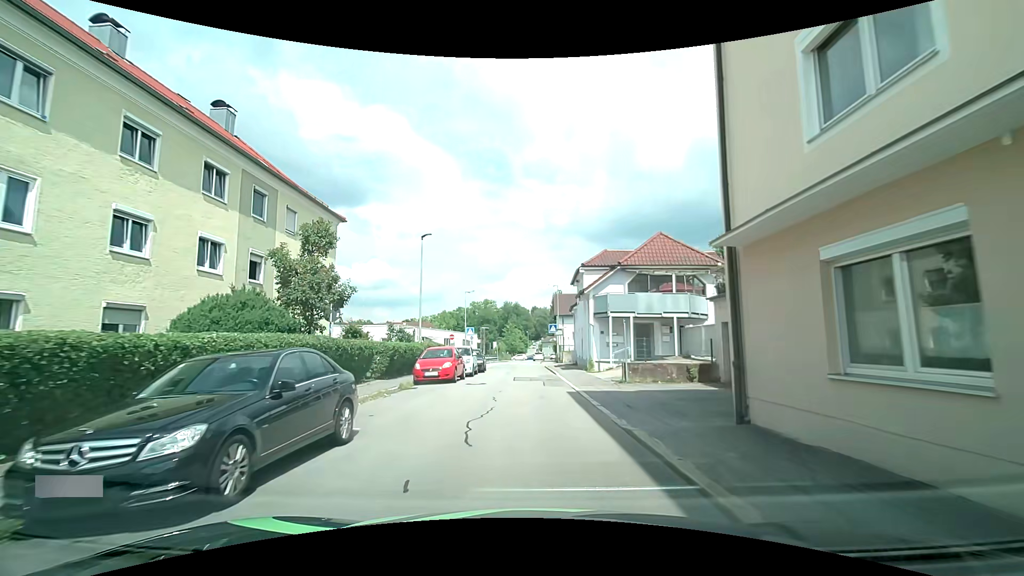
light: Day
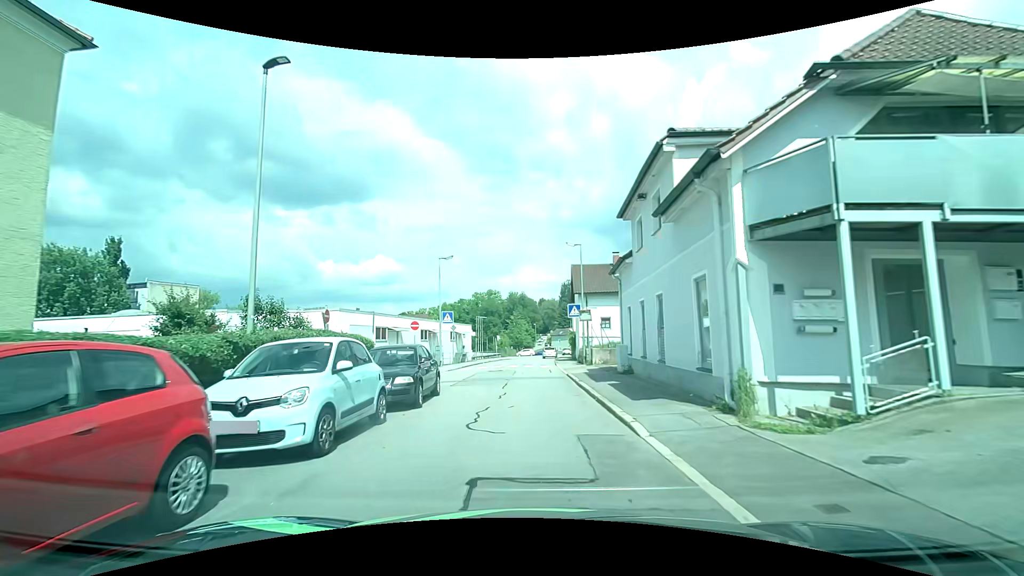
(-0.2, +18.4) m; -1°
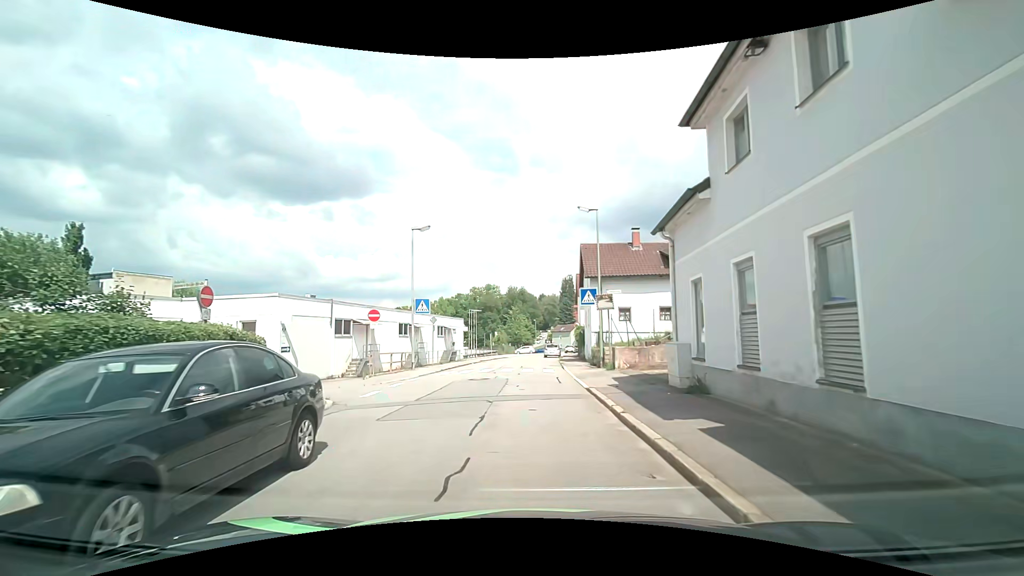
(0.0, +8.0) m; 0°
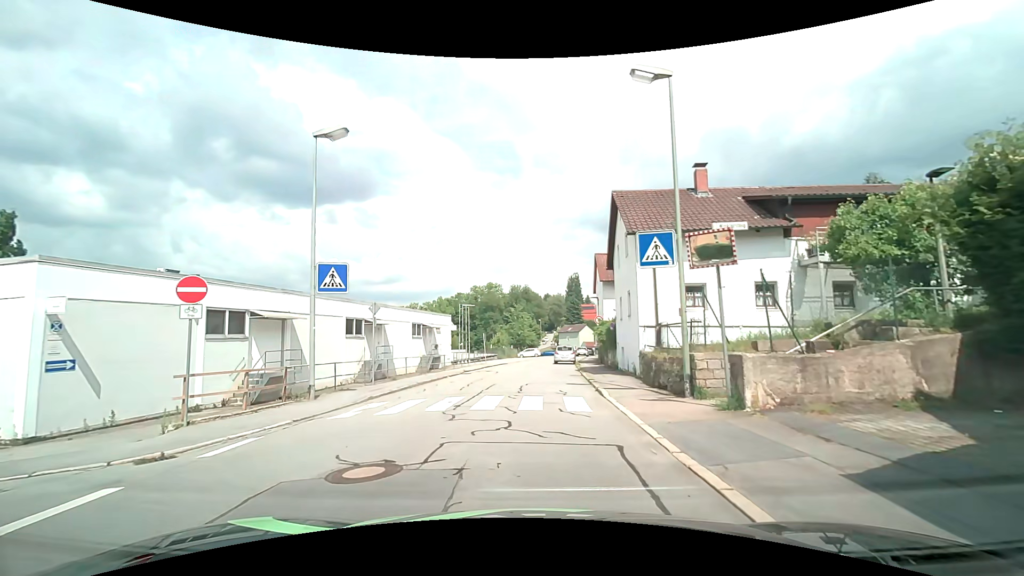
(-0.2, +12.6) m; -1°
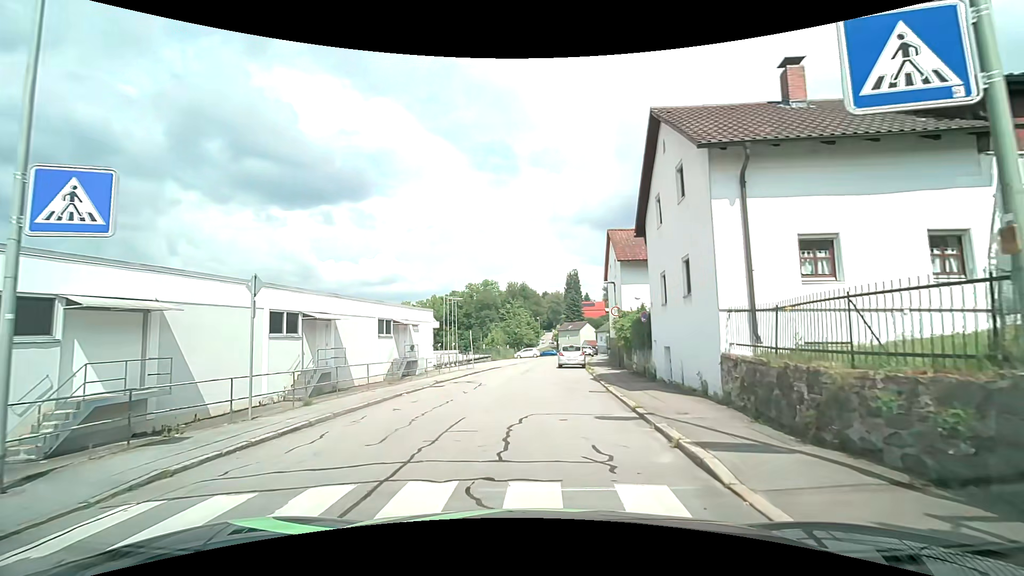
(0.0, +8.3) m; 0°
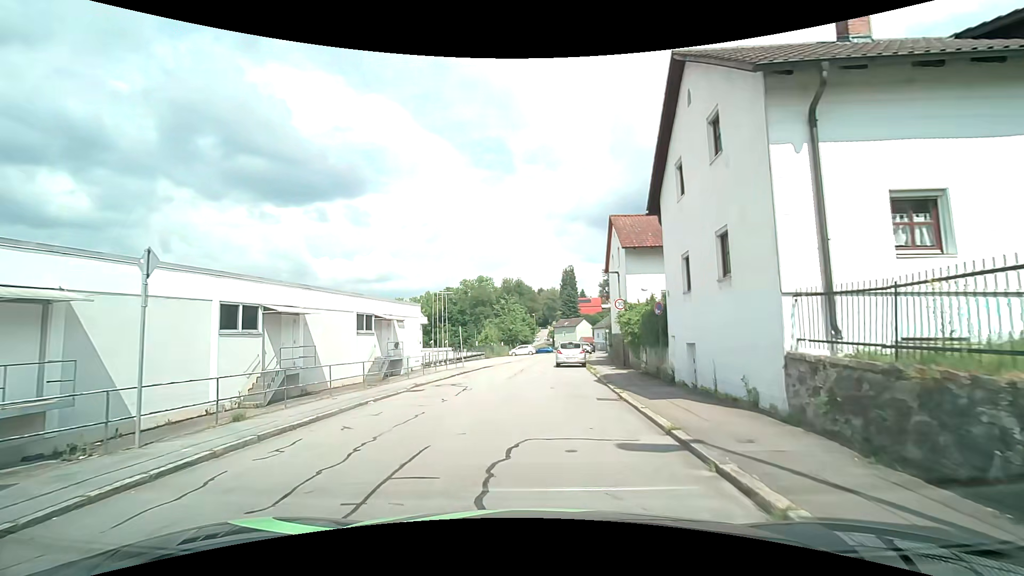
(0.0, +2.9) m; 0°
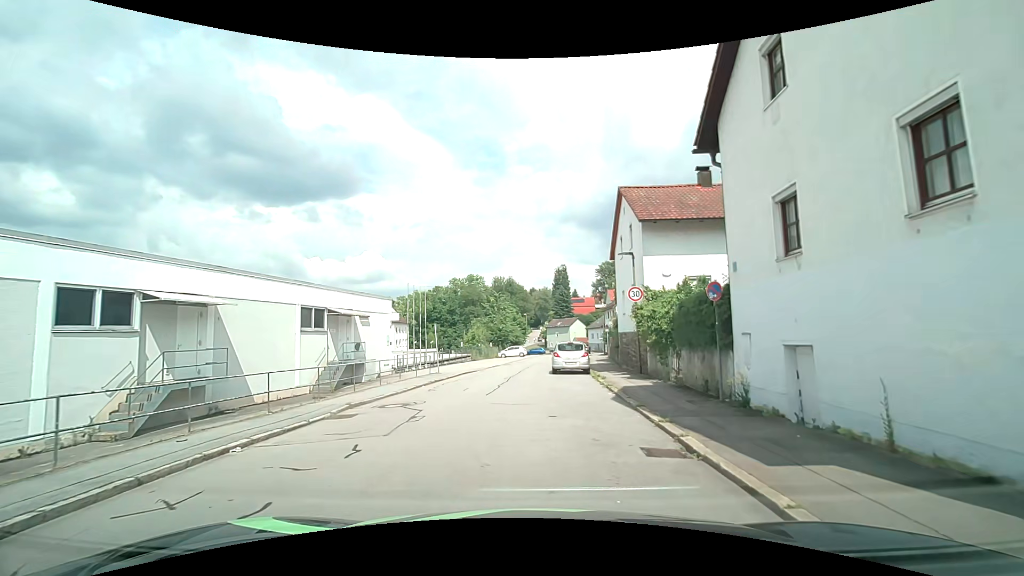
(+0.1, +5.7) m; +1°
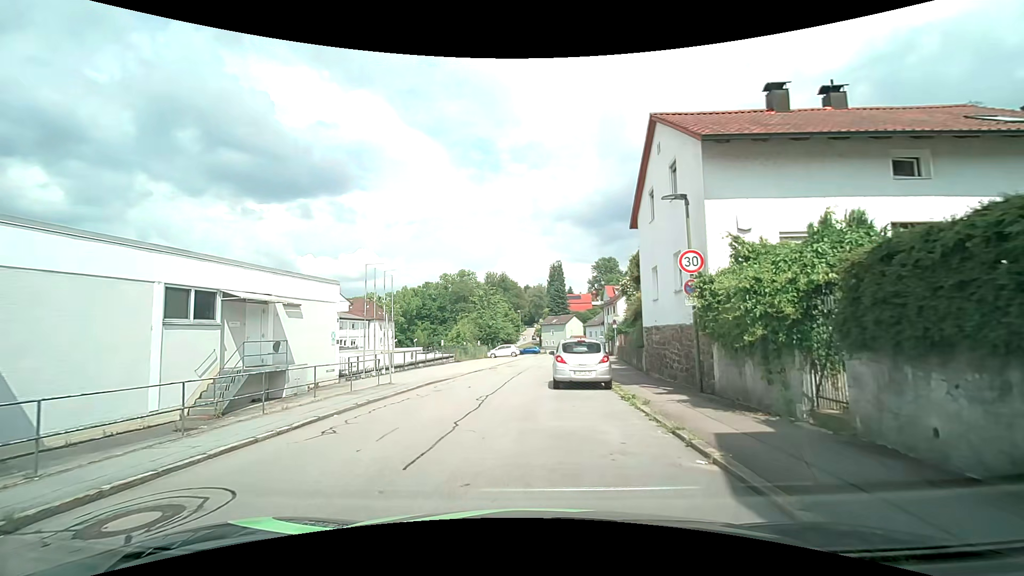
(0.0, +7.8) m; +2°
(-1, +10) (-2, +20) (-1, +30) (0, +40) (+1, +50) (+2, +60) (+3, +70) (+3, +80) (+4, +90) (+5, +100) m
